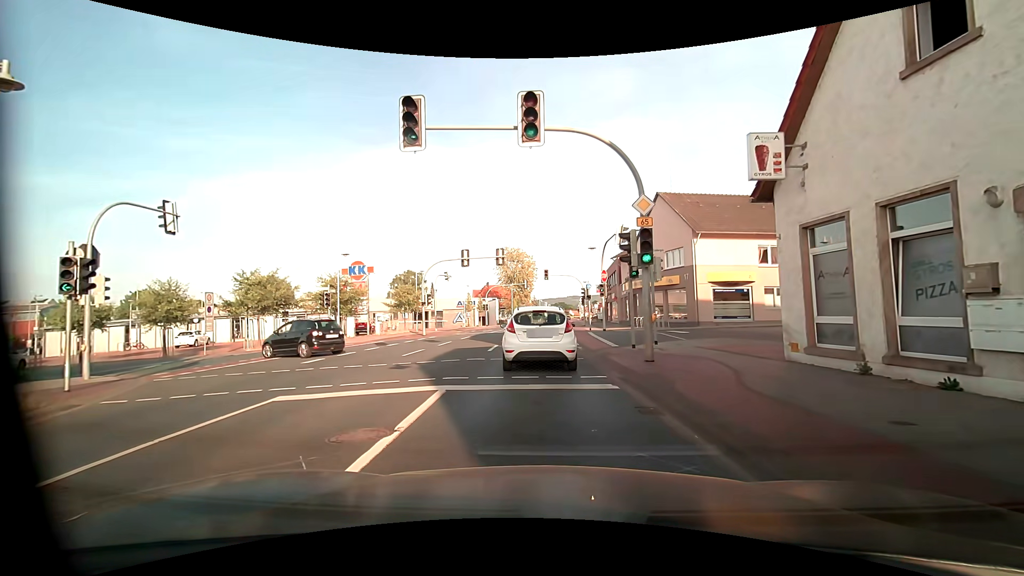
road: primary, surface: asphalt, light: Day
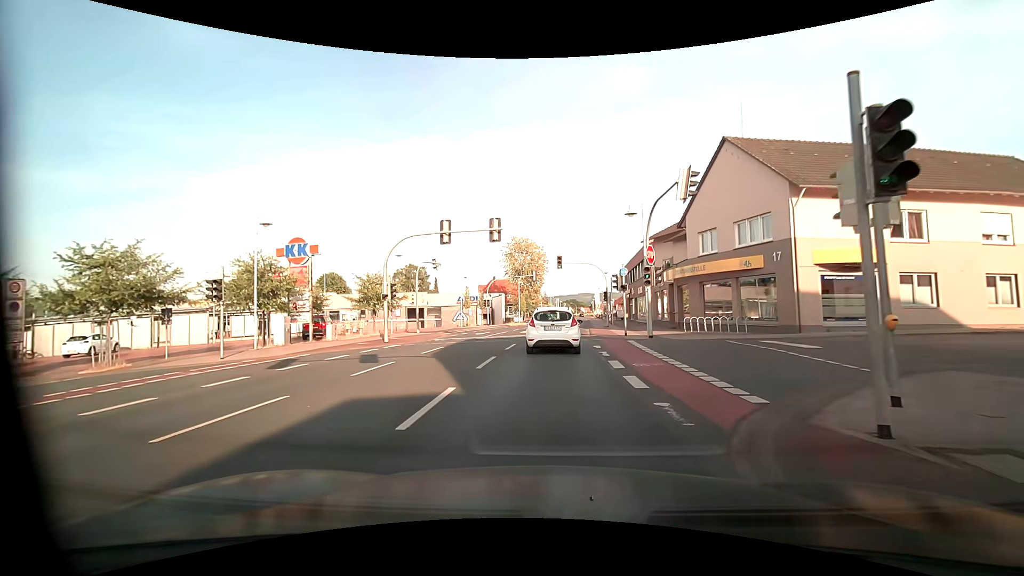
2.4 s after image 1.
(+0.2, +12.3) m; +1°
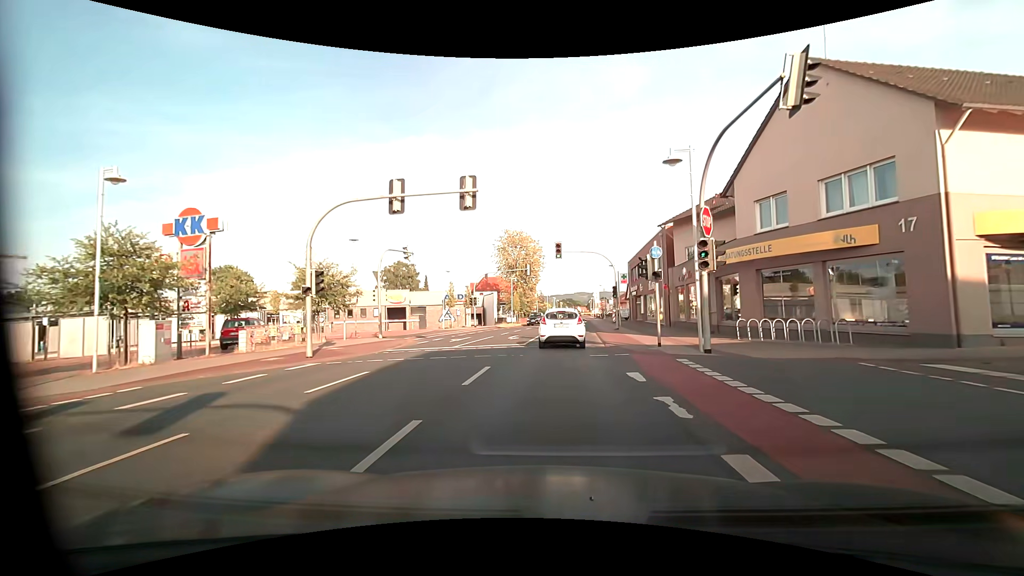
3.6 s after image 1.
(0.0, +8.8) m; 0°
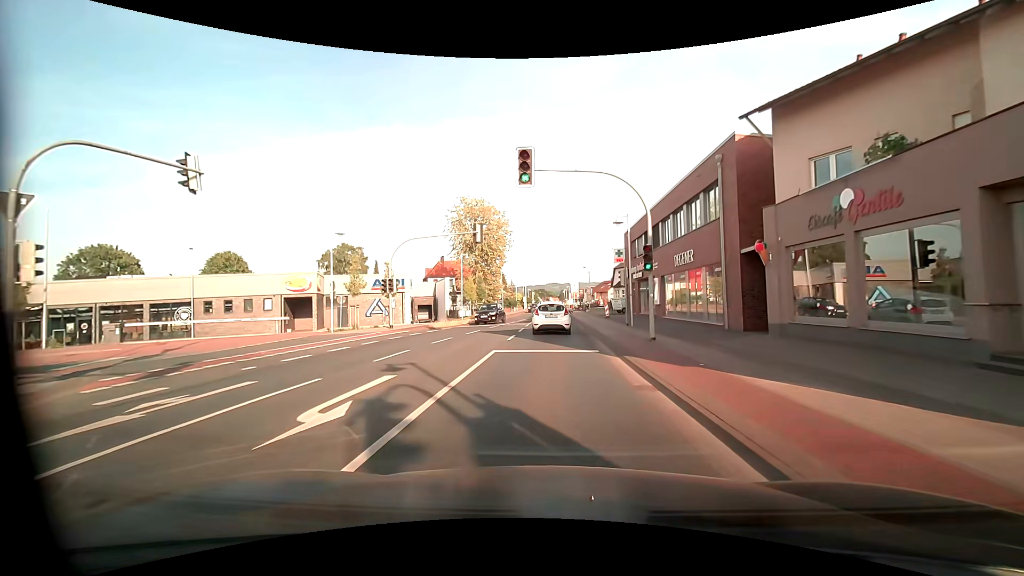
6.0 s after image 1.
(+0.7, +21.3) m; +3°
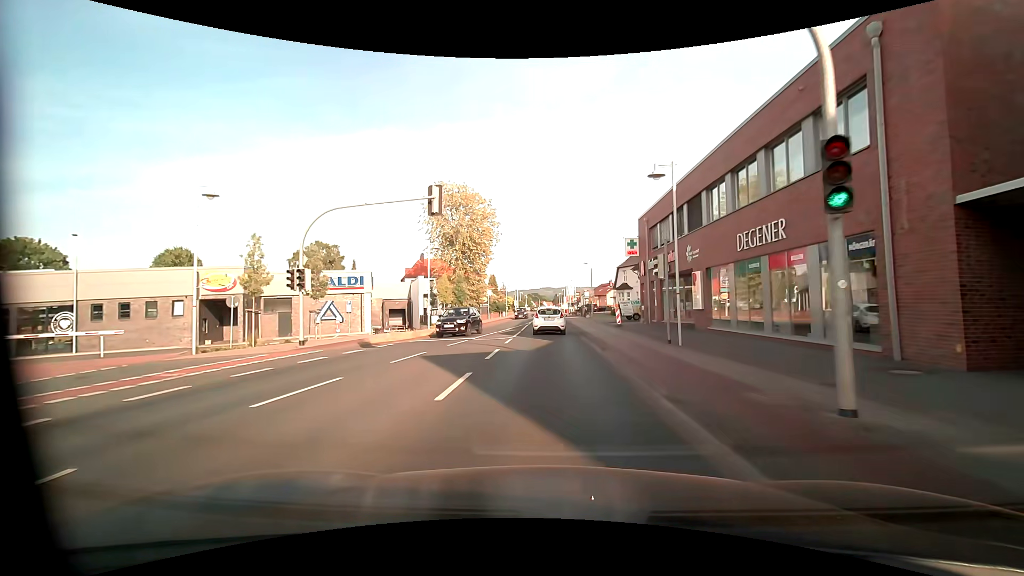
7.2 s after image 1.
(+0.1, +11.6) m; +1°
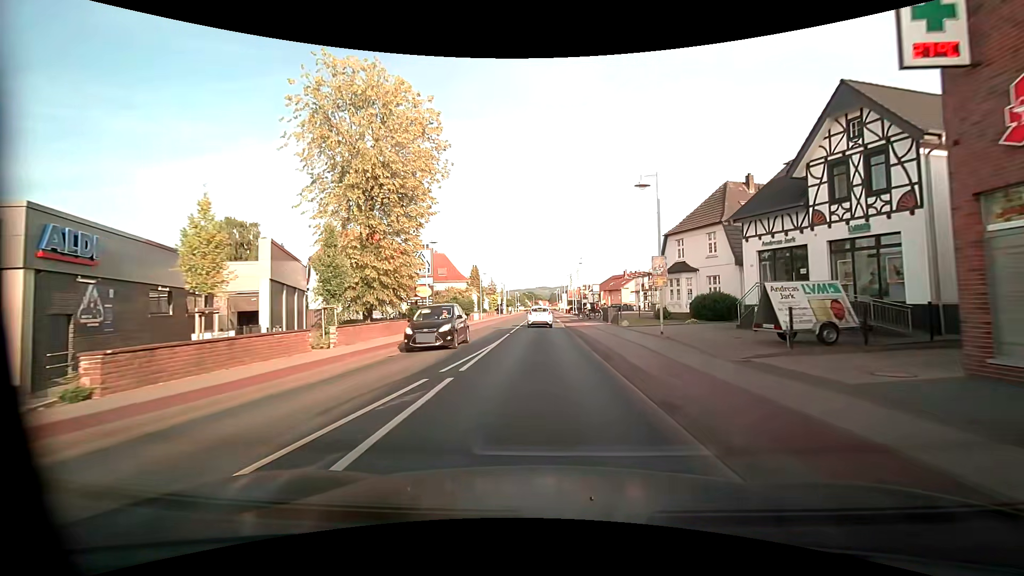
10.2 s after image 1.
(+0.3, +32.6) m; +1°
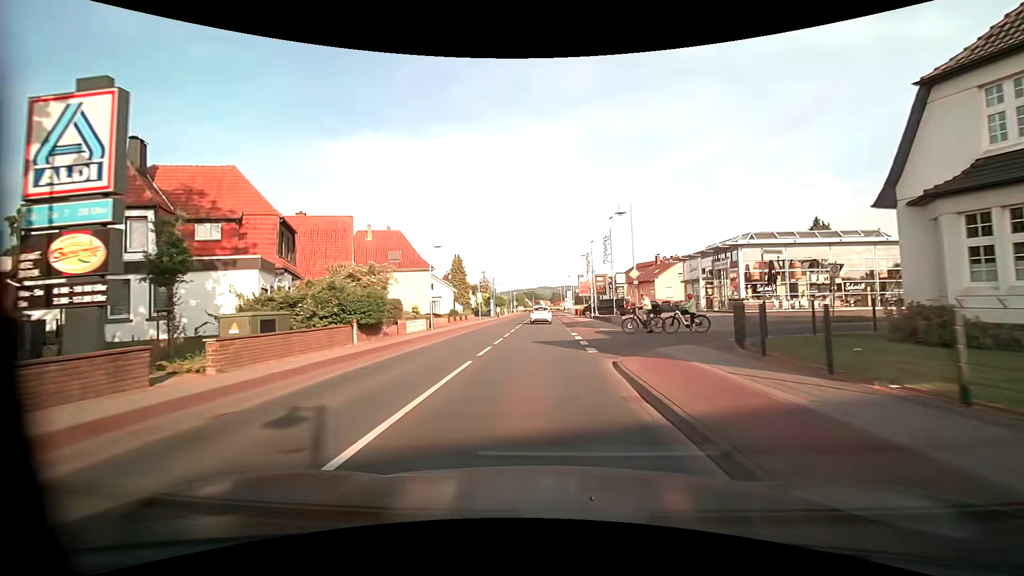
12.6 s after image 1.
(0.0, +28.9) m; 0°
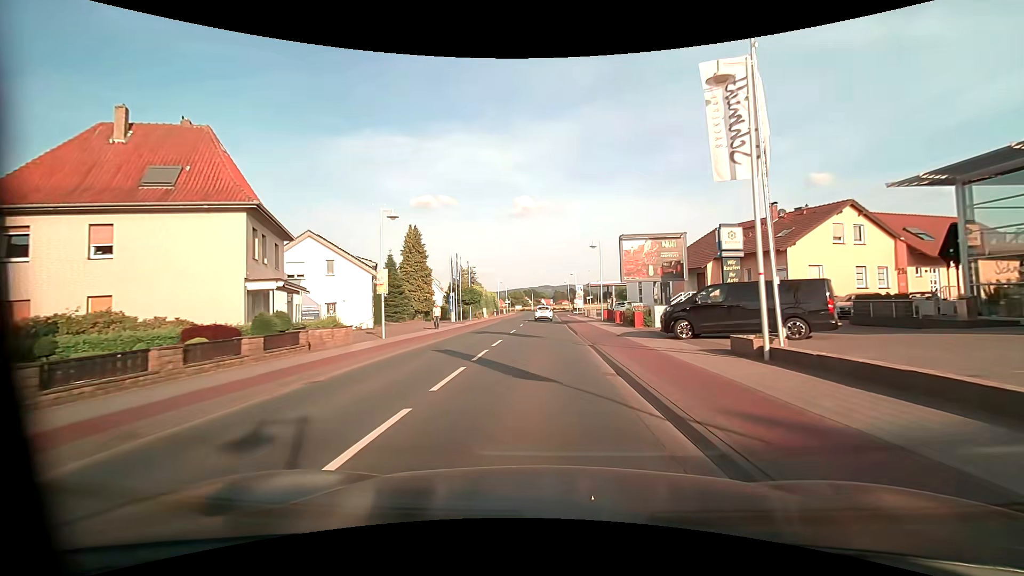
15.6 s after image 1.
(-0.2, +37.2) m; 0°
(0, +10) (0, +20) (0, +30) (0, +40) (0, +50) (0, +60) (0, +70) (0, +80) (0, +90) (0, +100) m
